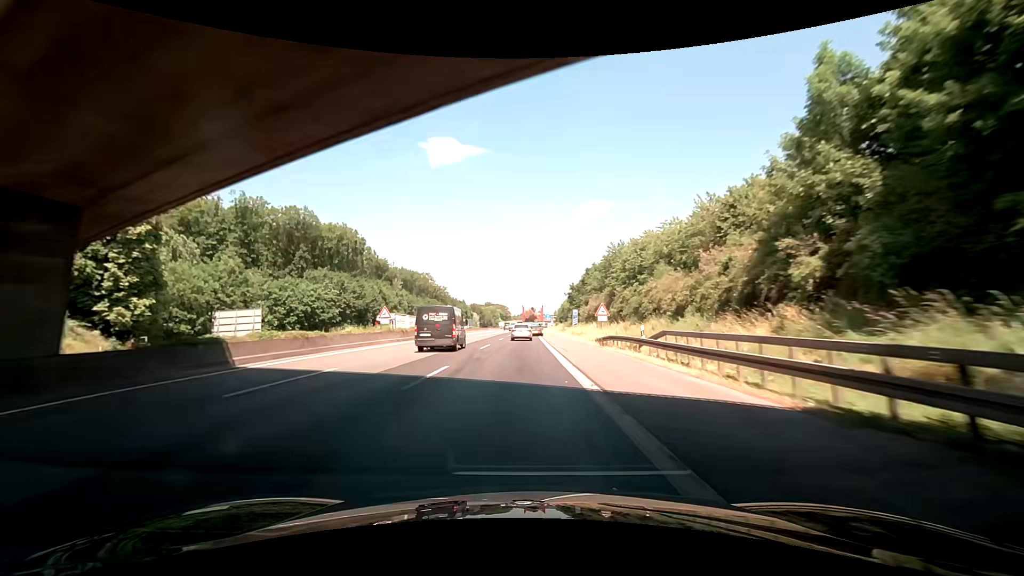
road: motorway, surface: asphalt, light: Day
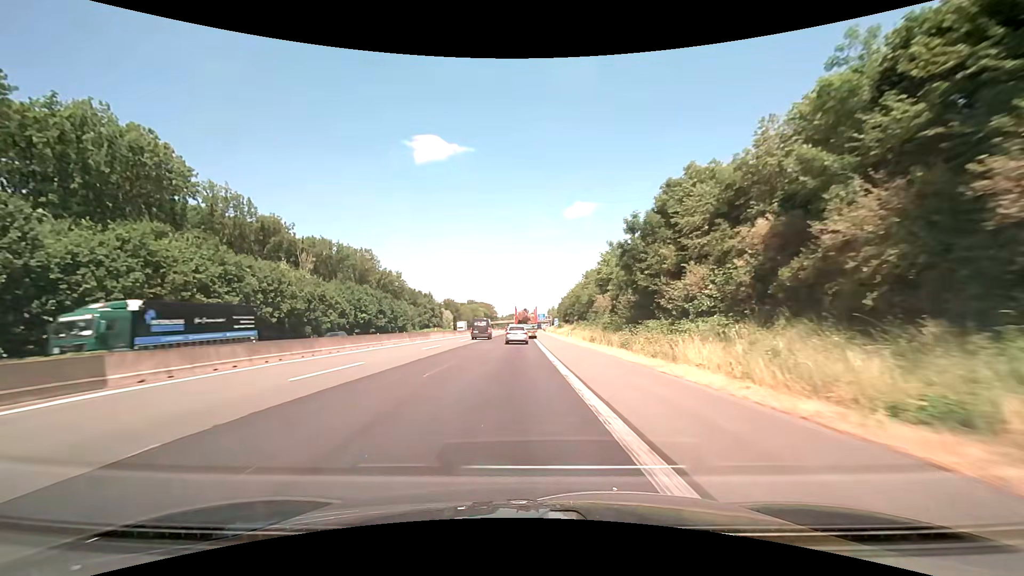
(+0.7, +68.3) m; +1°
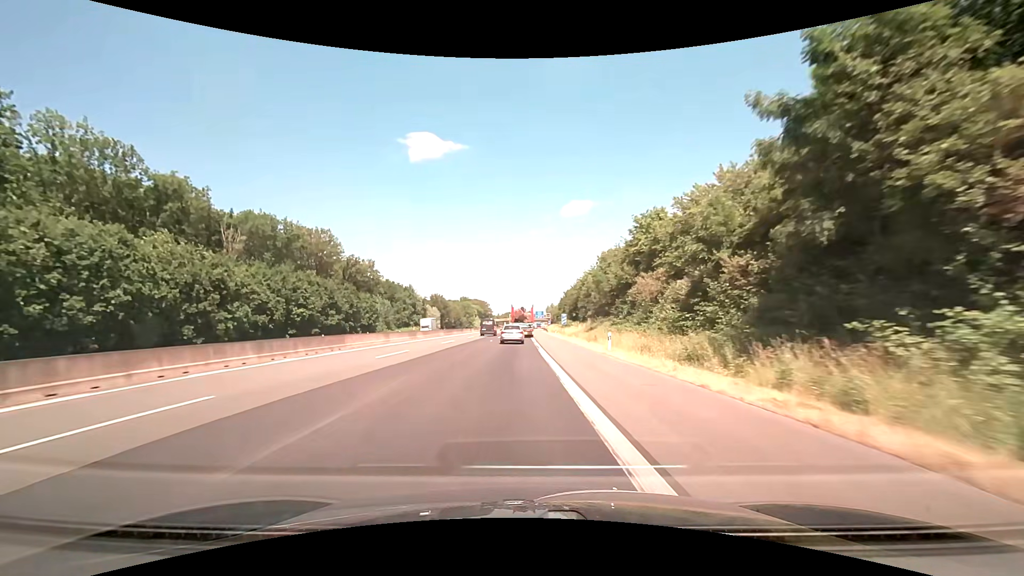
(+0.1, +27.1) m; 0°
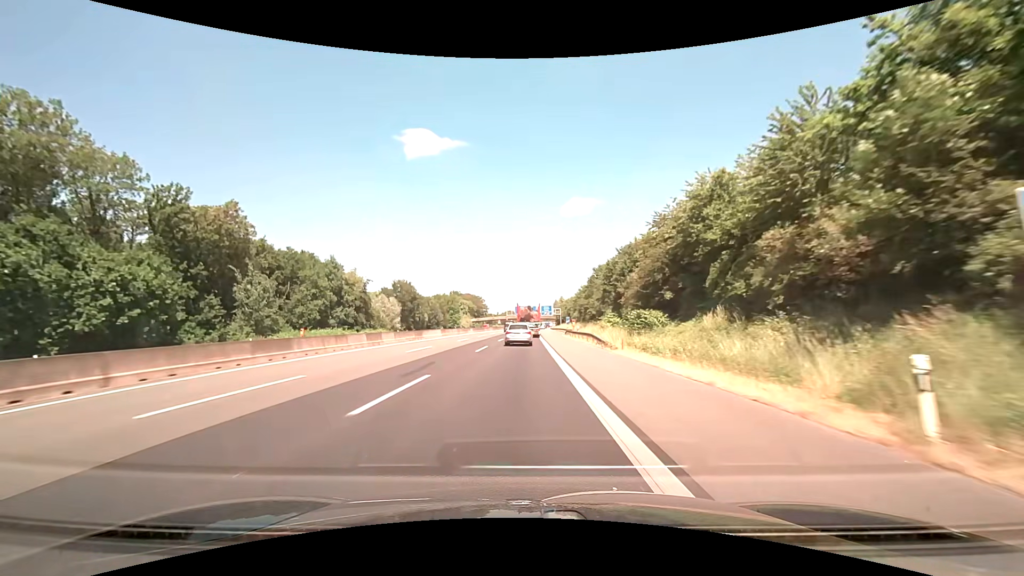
(-0.1, +68.1) m; 0°
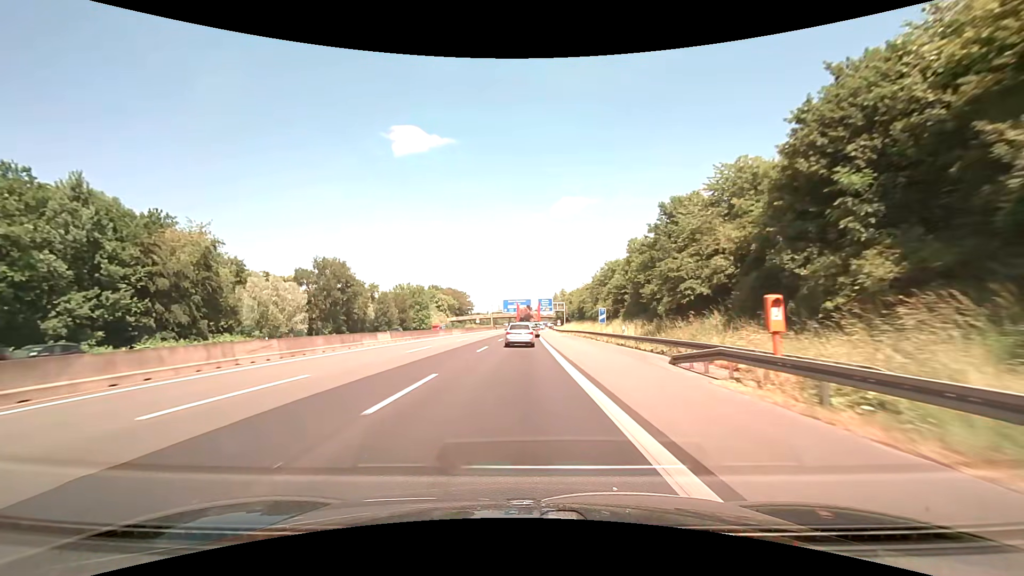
(+0.3, +53.9) m; +1°
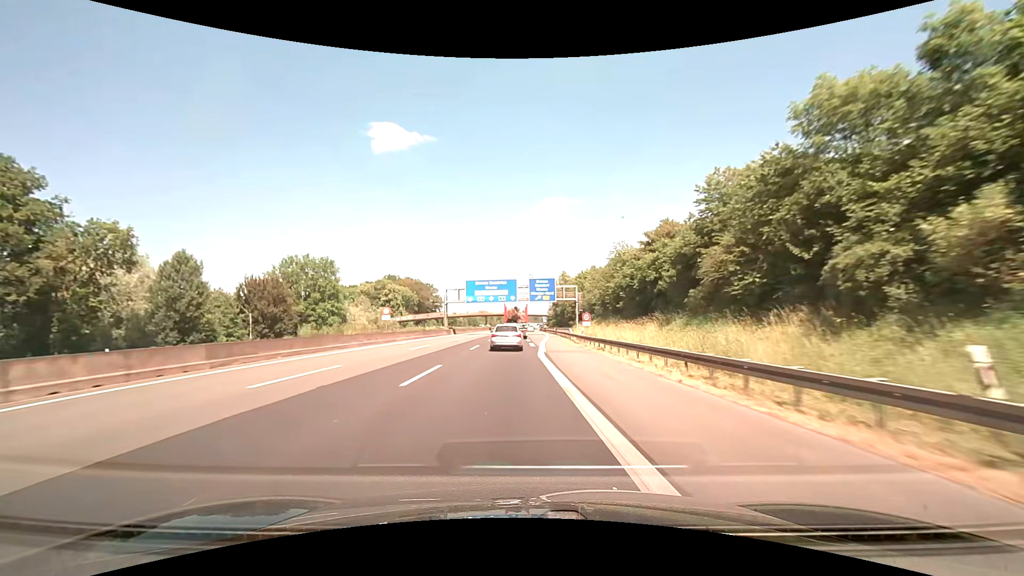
(+0.8, +67.9) m; +2°
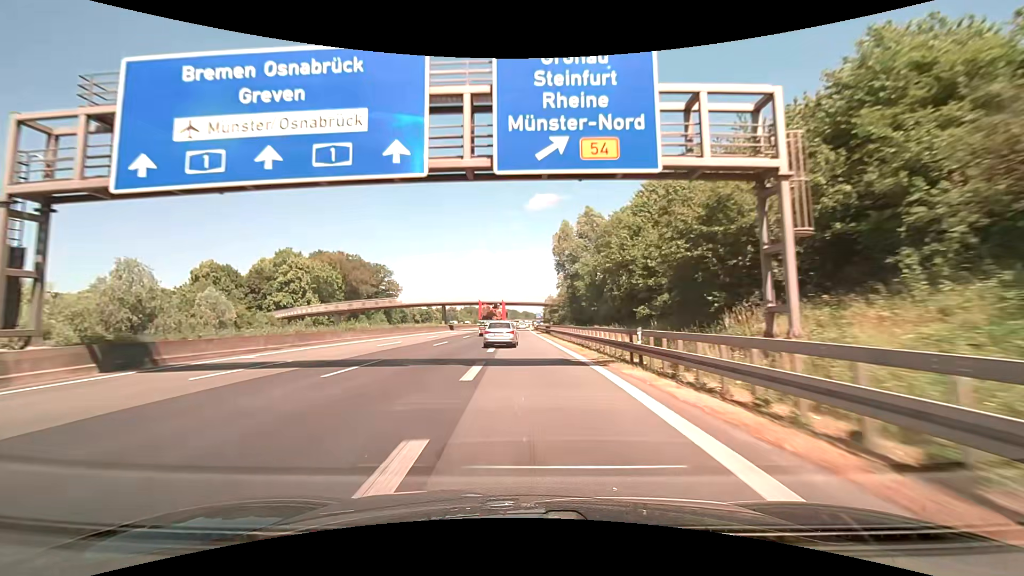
(+1.6, +70.1) m; +1°
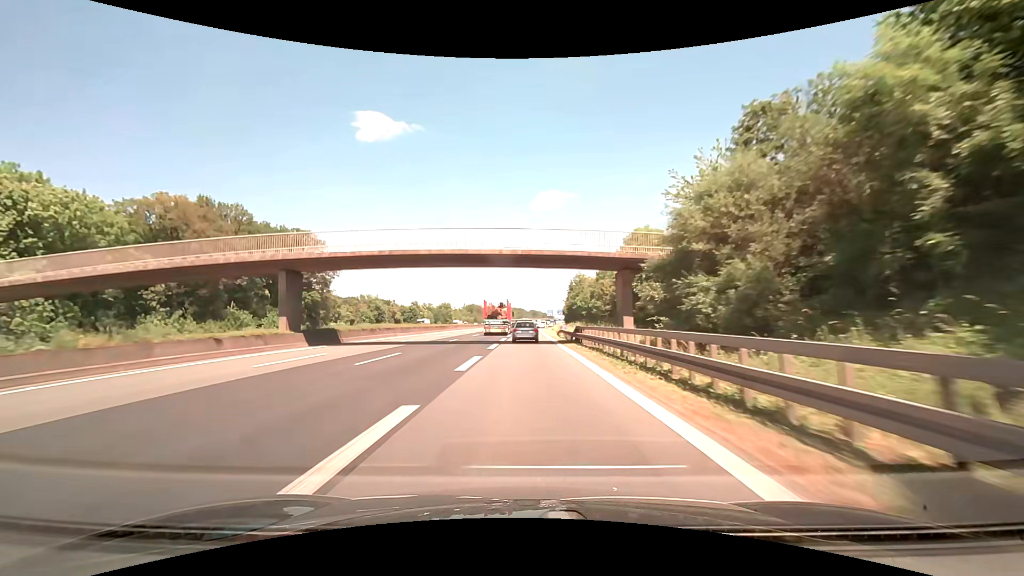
(-0.6, +68.2) m; 0°
(0, +10) (0, +20) (0, +30) (0, +40) (0, +50) (0, +60) (0, +70) (0, +80) (0, +90) (+1, +100) m
